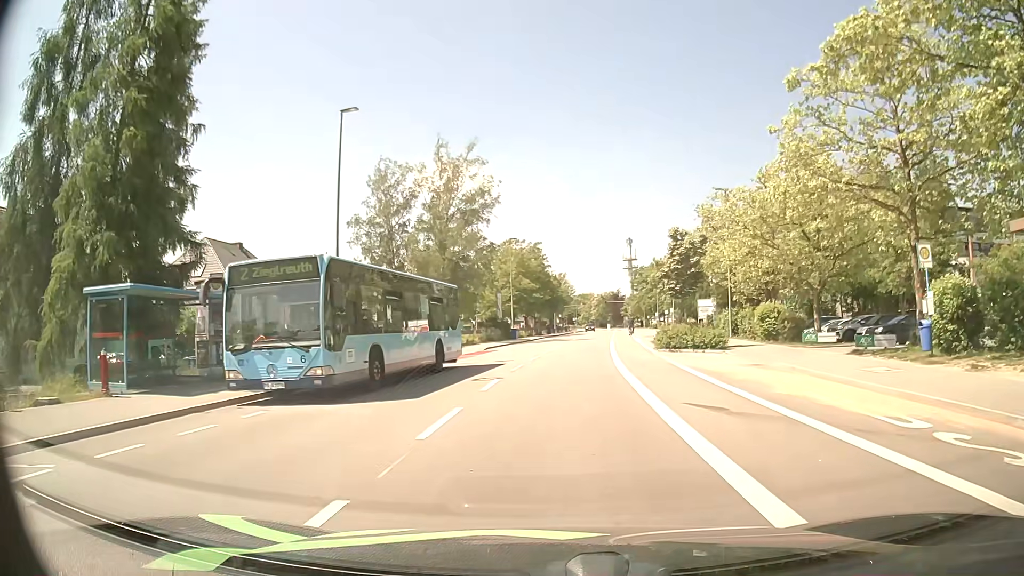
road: tertiary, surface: asphalt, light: Day
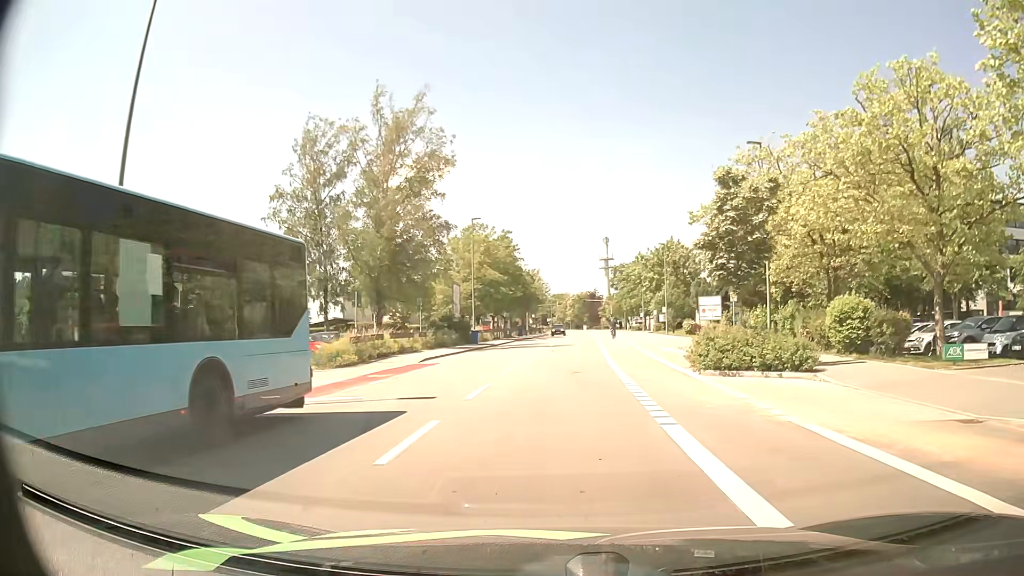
(+0.4, +13.3) m; +2°
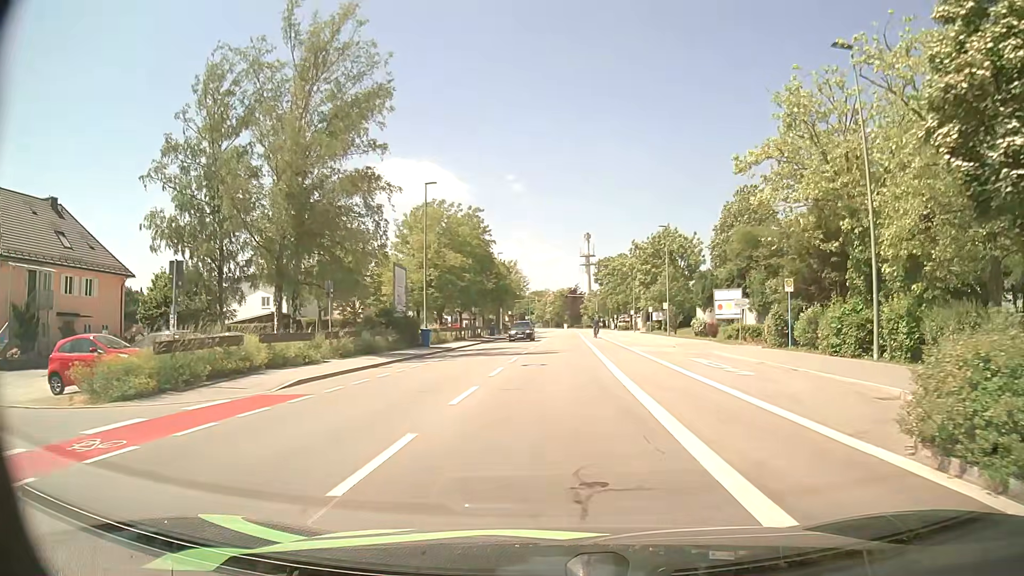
(+0.2, +13.4) m; +2°
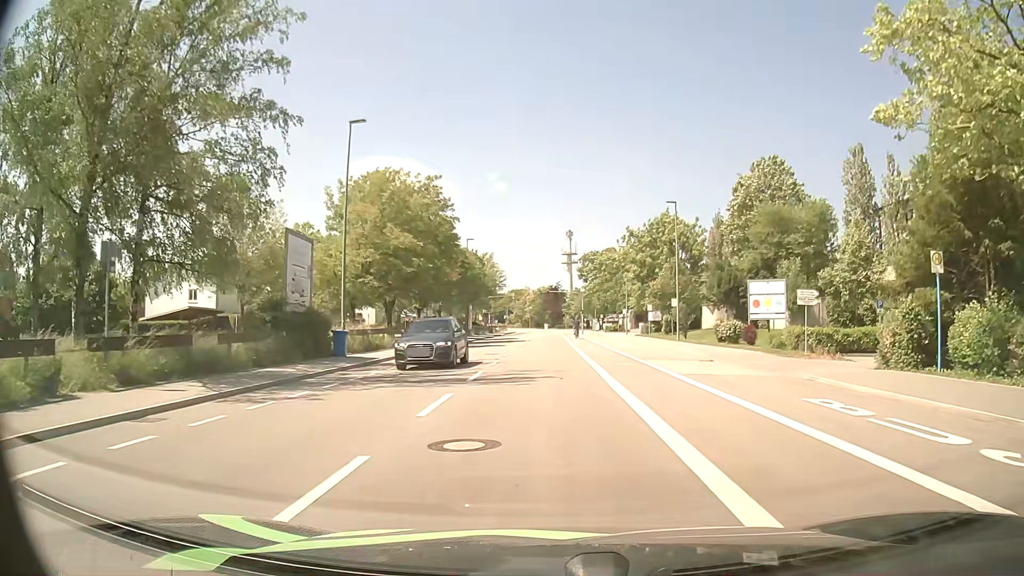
(+0.1, +13.6) m; +2°
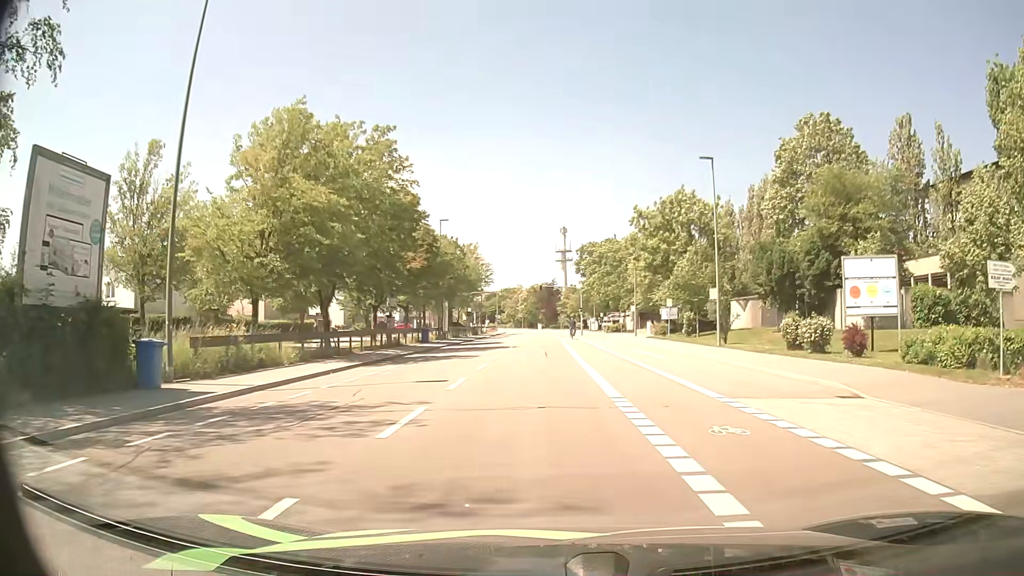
(+0.1, +13.7) m; 0°
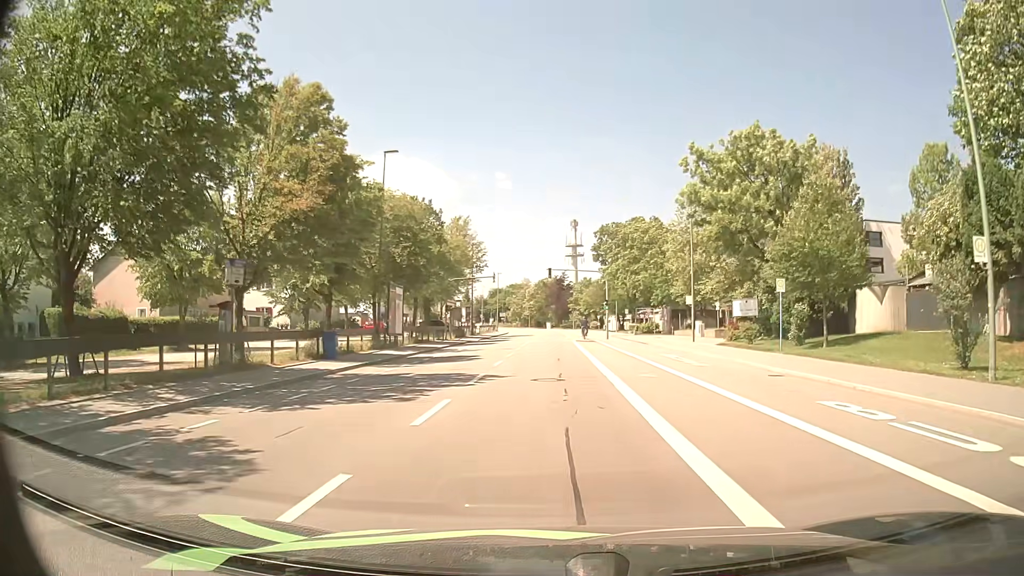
(0.0, +23.3) m; 0°
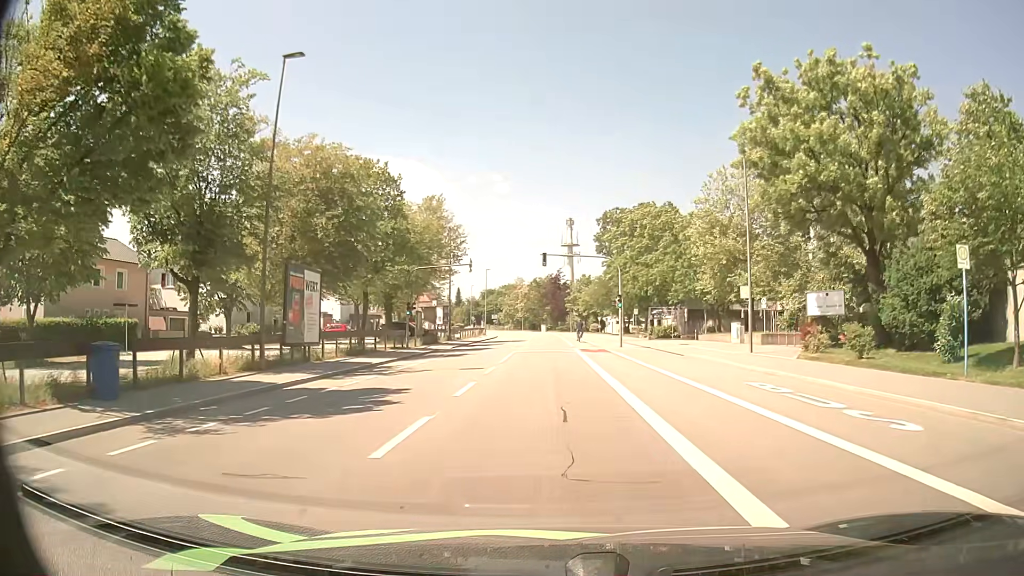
(0.0, +13.9) m; 0°
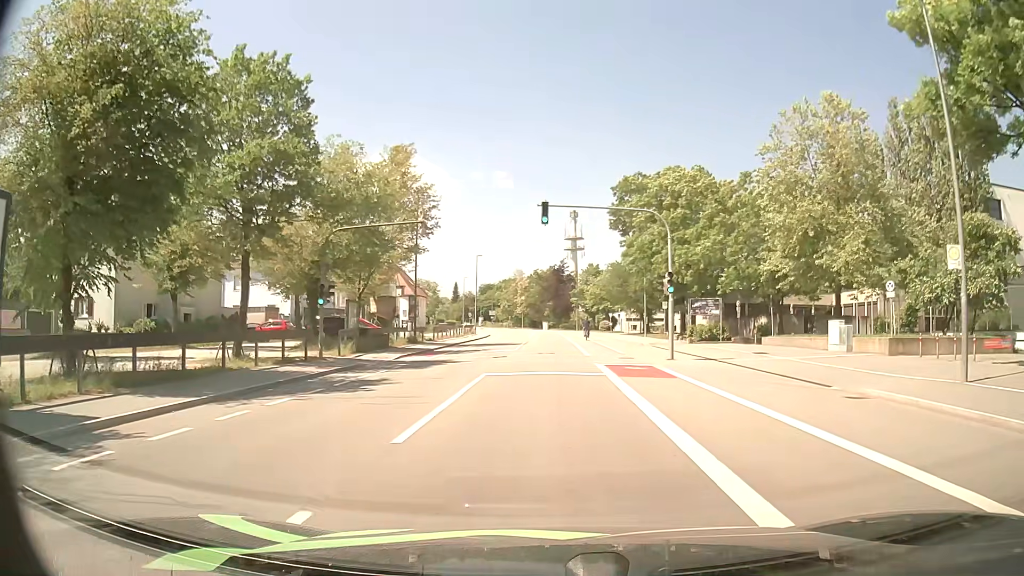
(+0.1, +17.2) m; 0°
(0, +10) (0, +20) (0, +30) (+1, +40) (+1, +50) (+1, +60) (+1, +70) (+1, +80) (+1, +90) (0, +100) m
